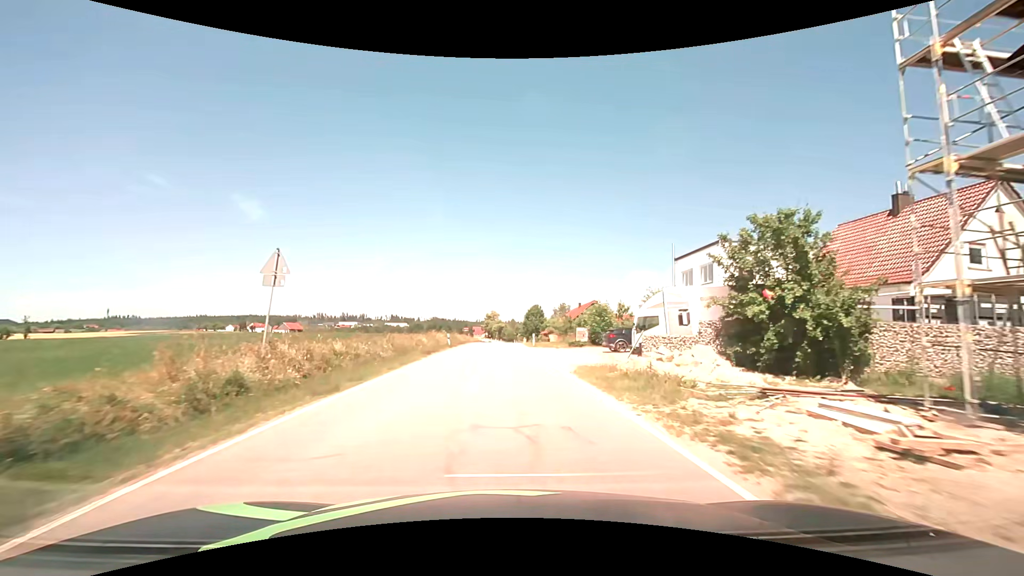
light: Day
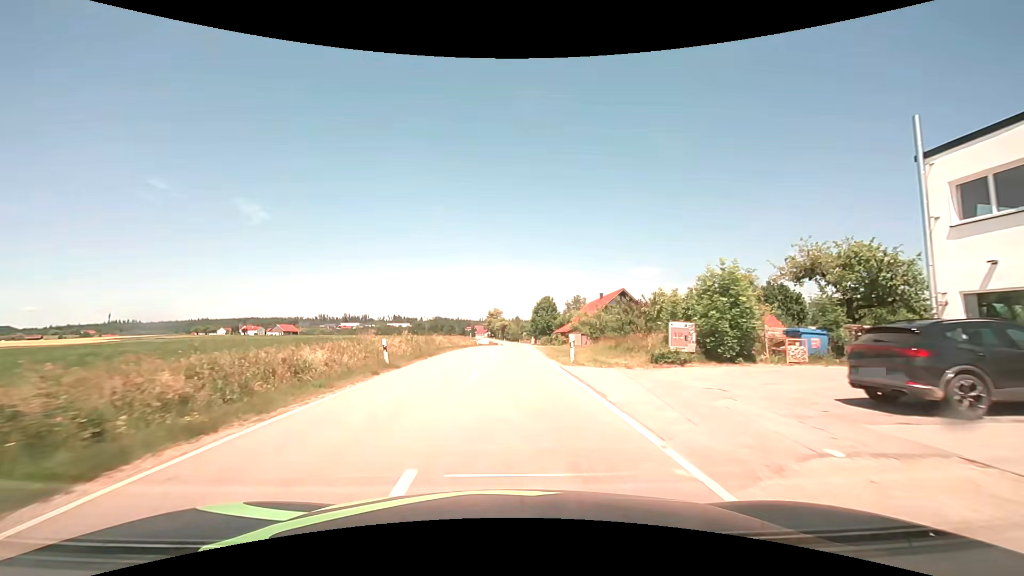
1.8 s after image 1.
(-0.2, +22.8) m; -1°
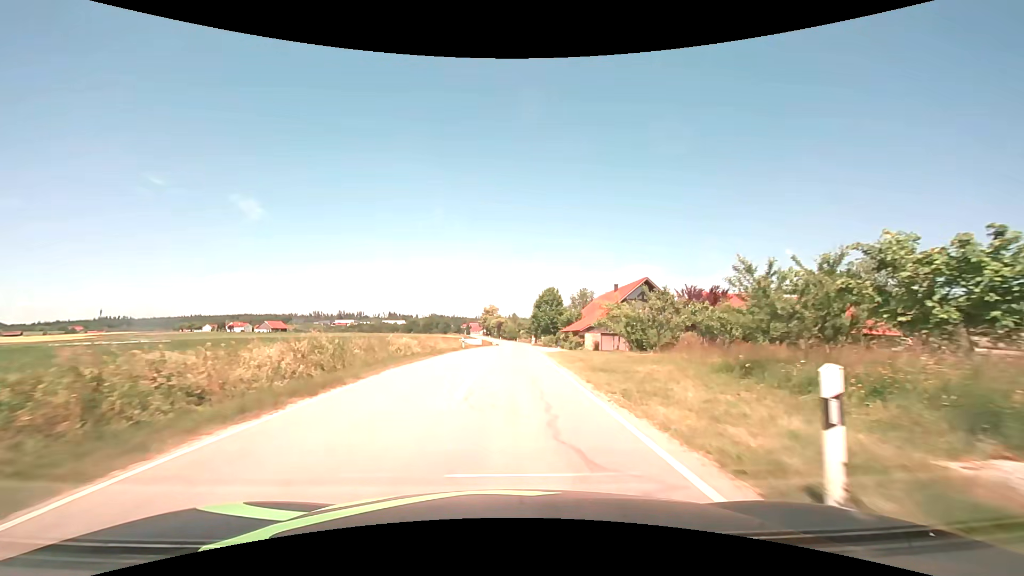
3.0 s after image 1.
(0.0, +15.4) m; +1°
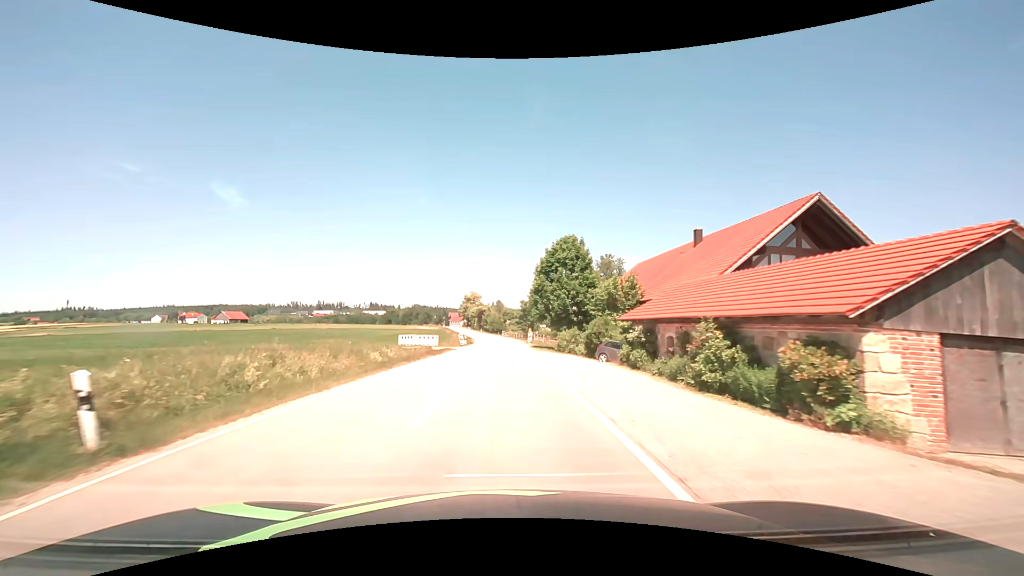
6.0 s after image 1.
(+0.7, +38.9) m; +2°
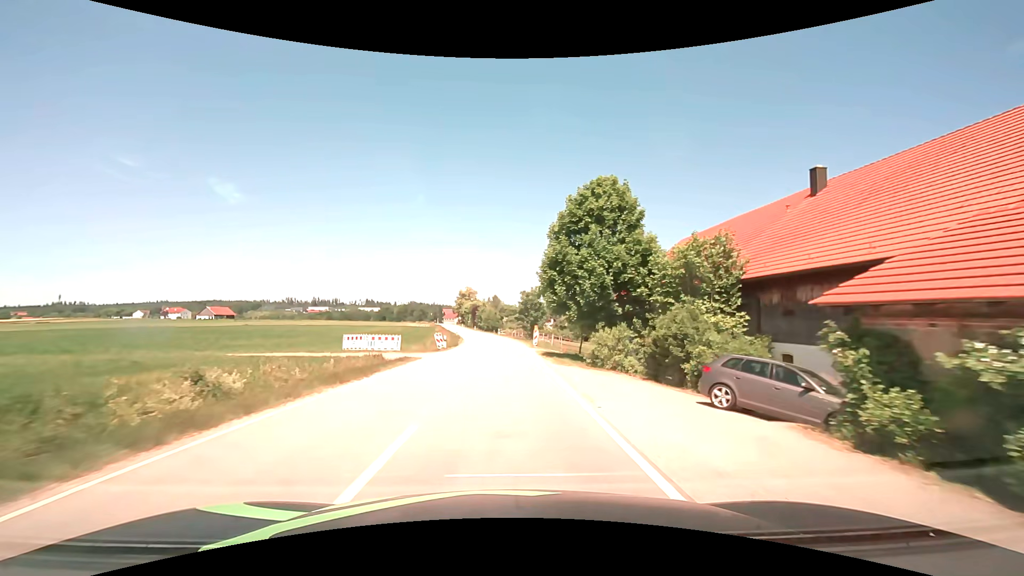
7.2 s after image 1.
(+0.1, +15.8) m; 0°
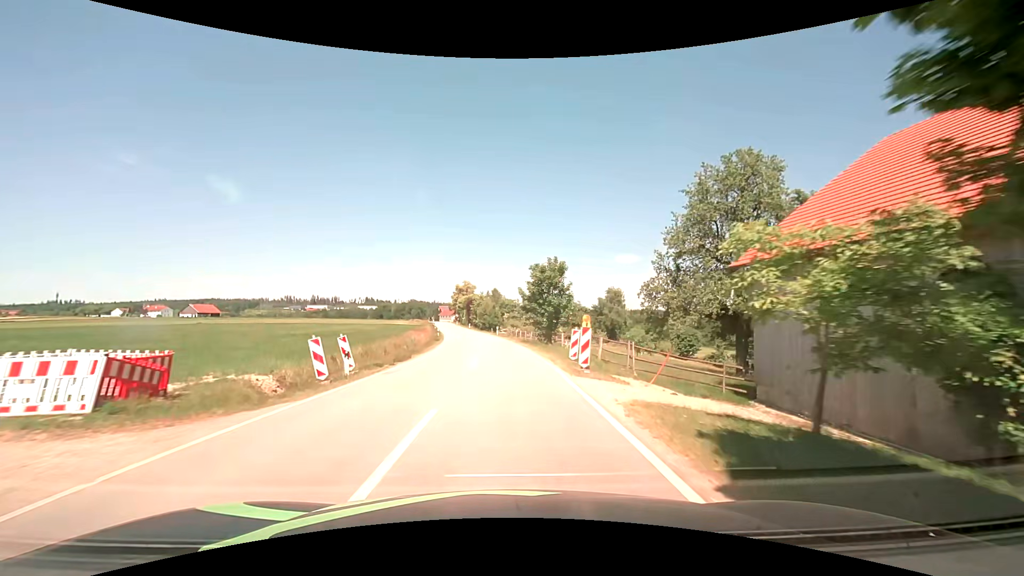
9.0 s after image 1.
(0.0, +23.7) m; 0°
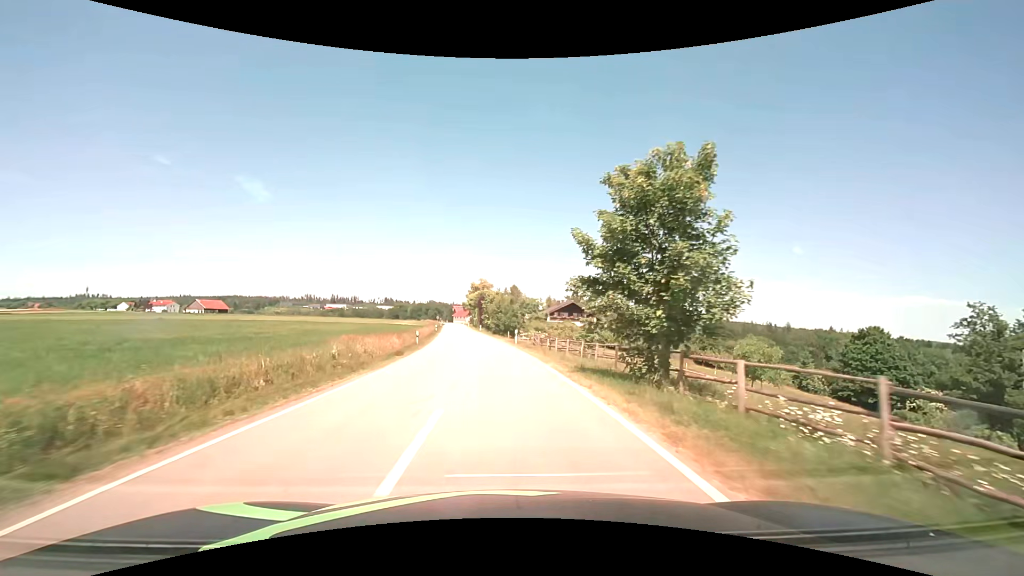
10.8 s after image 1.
(-0.5, +23.7) m; -2°
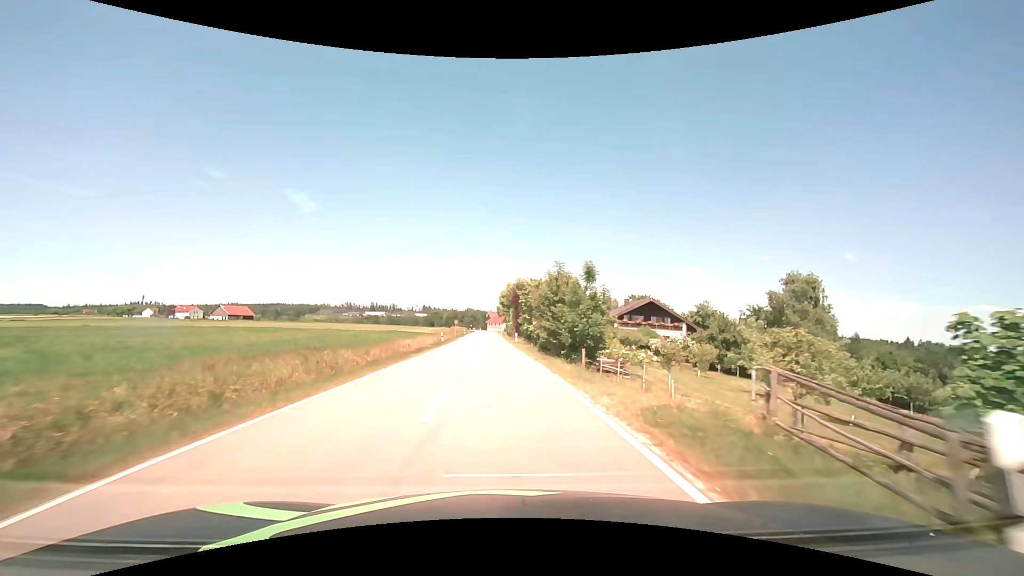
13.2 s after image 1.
(-1.4, +33.4) m; -4°
(0, +10) (0, +20) (-1, +30) (-1, +40) (-2, +50) (-2, +60) (-2, +70) (-3, +80) (-3, +90) (-4, +100) m
